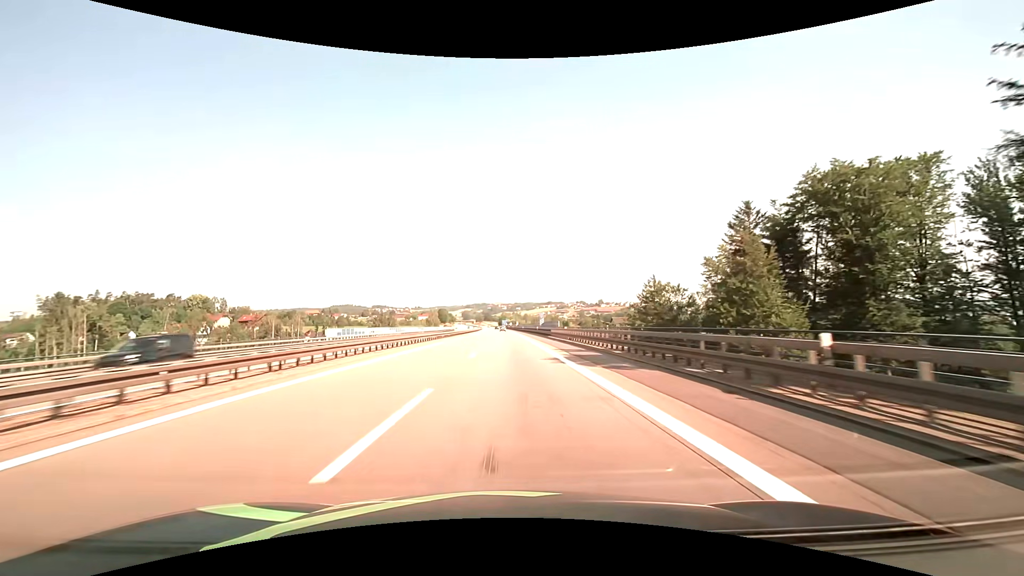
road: motorway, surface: asphalt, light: Day
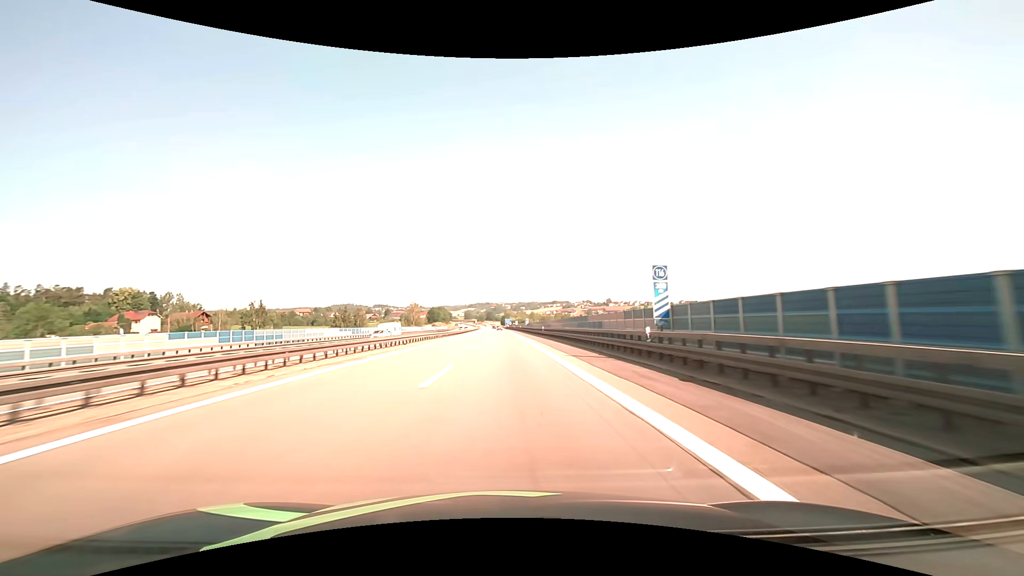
(-0.1, +65.9) m; 0°
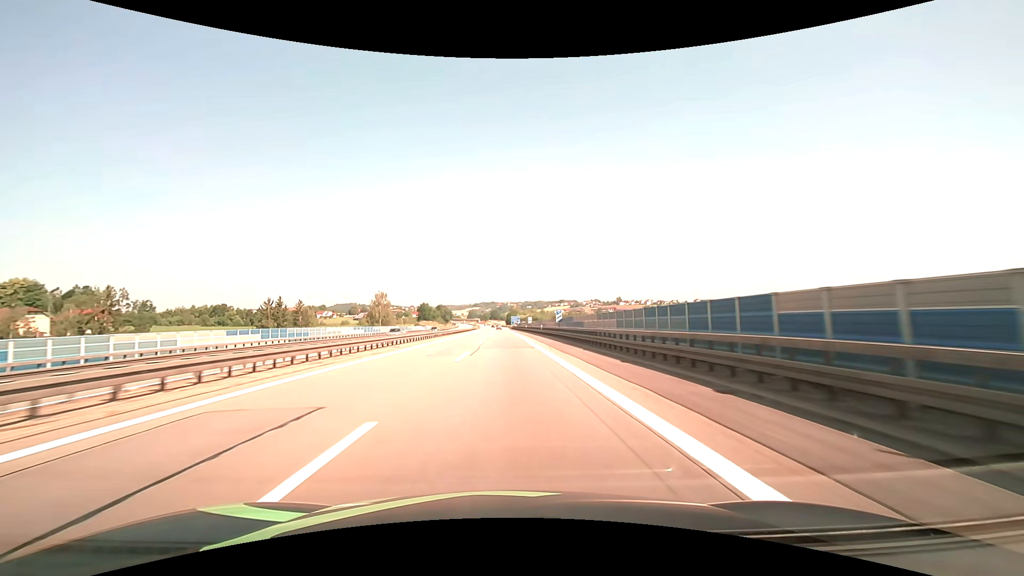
(-0.5, +63.4) m; -1°
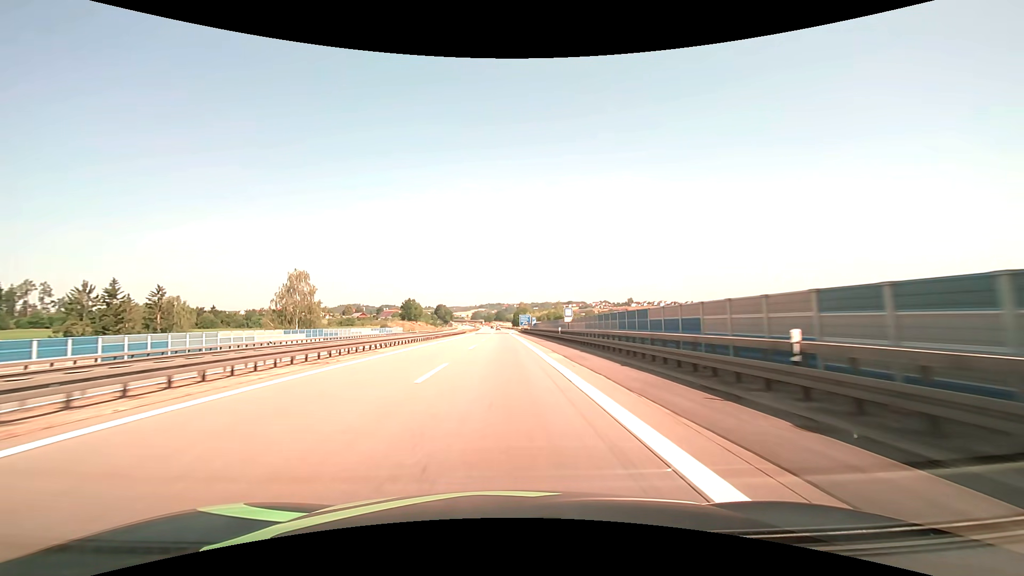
(-0.3, +60.8) m; -1°
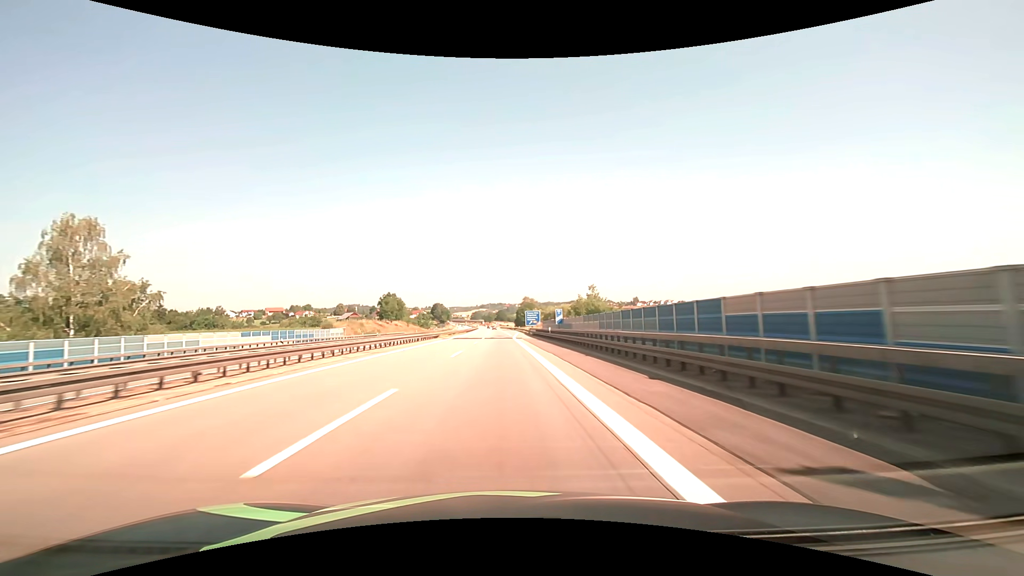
(-0.1, +43.8) m; 0°
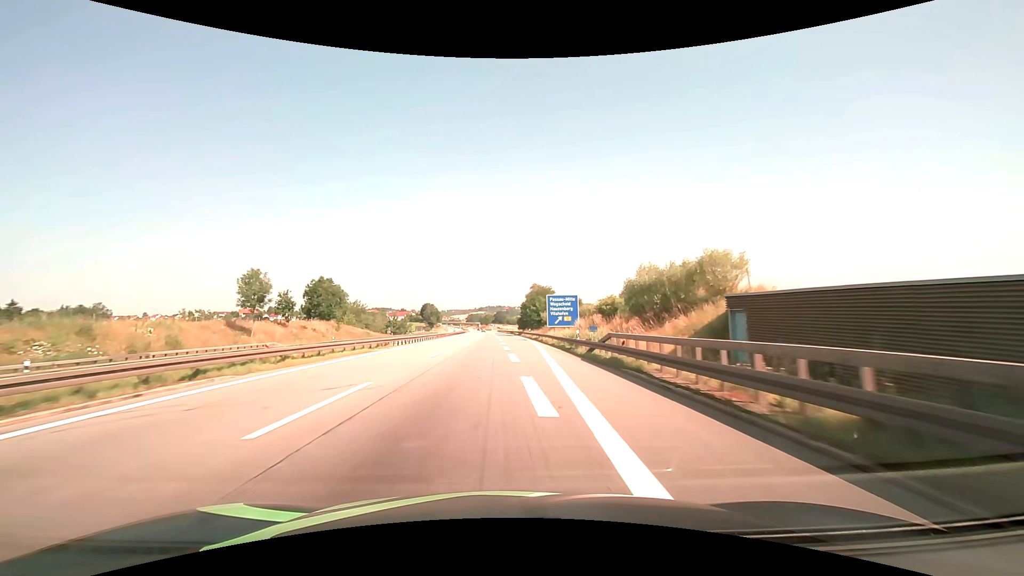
(-0.2, +69.8) m; 0°
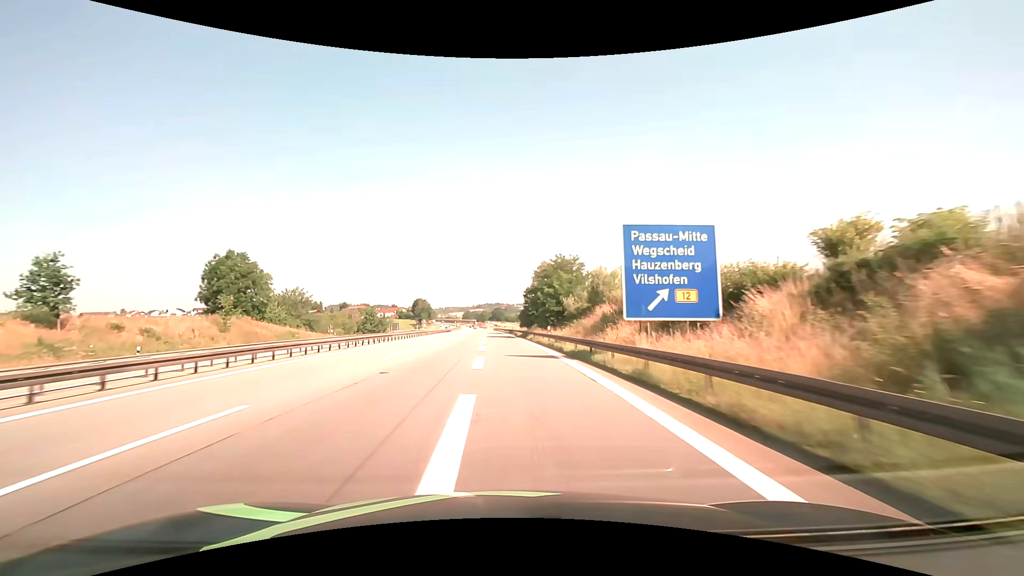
(+0.2, +39.8) m; 0°
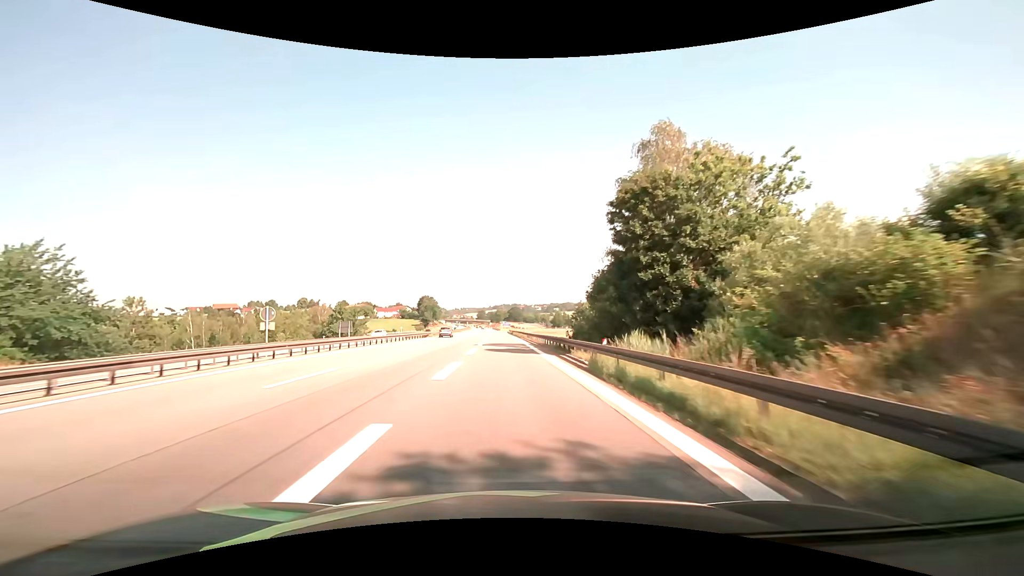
(-1.3, +62.9) m; -2°
(0, +10) (0, +20) (0, +30) (-1, +40) (-1, +50) (-1, +60) (-1, +70) (-2, +80) (-2, +90) (-2, +100) m
